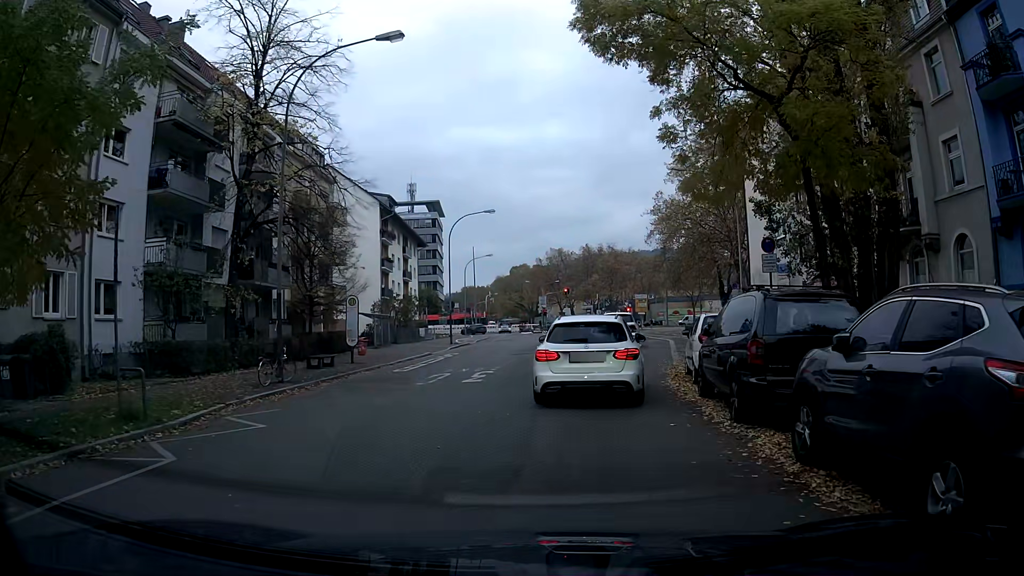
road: tertiary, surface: asphalt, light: Day
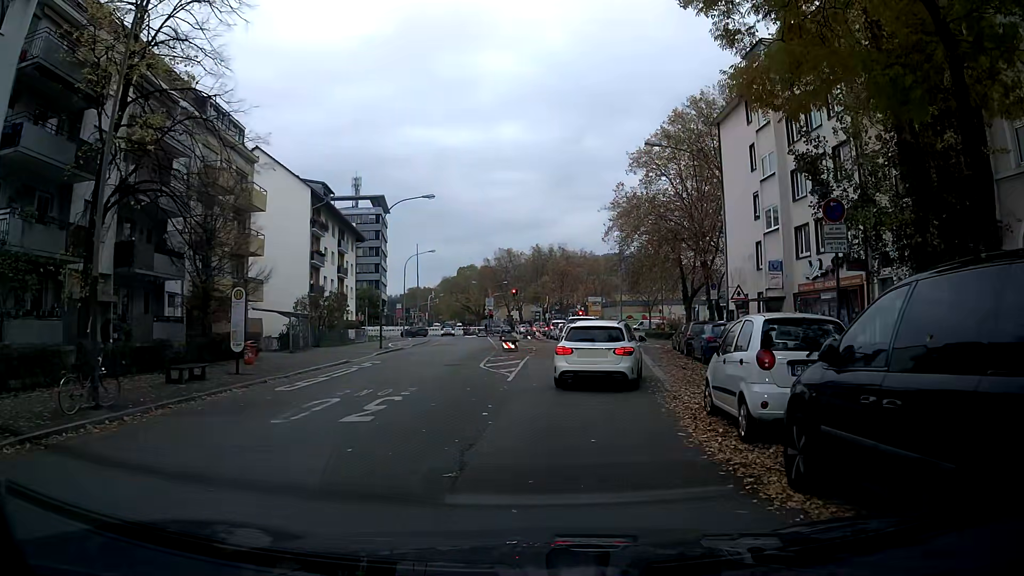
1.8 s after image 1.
(+0.3, +6.7) m; +6°
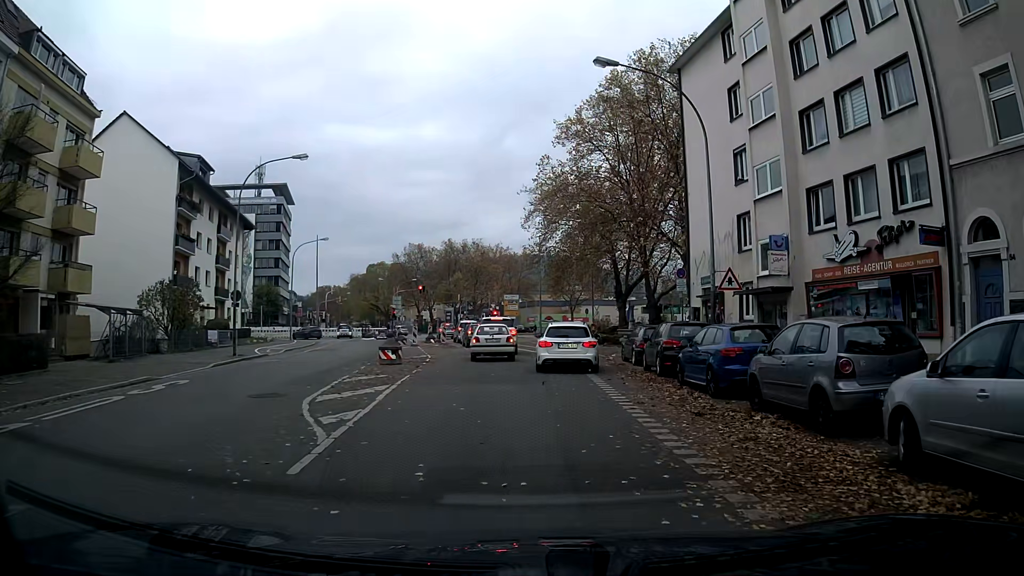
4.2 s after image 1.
(+0.7, +10.6) m; +7°
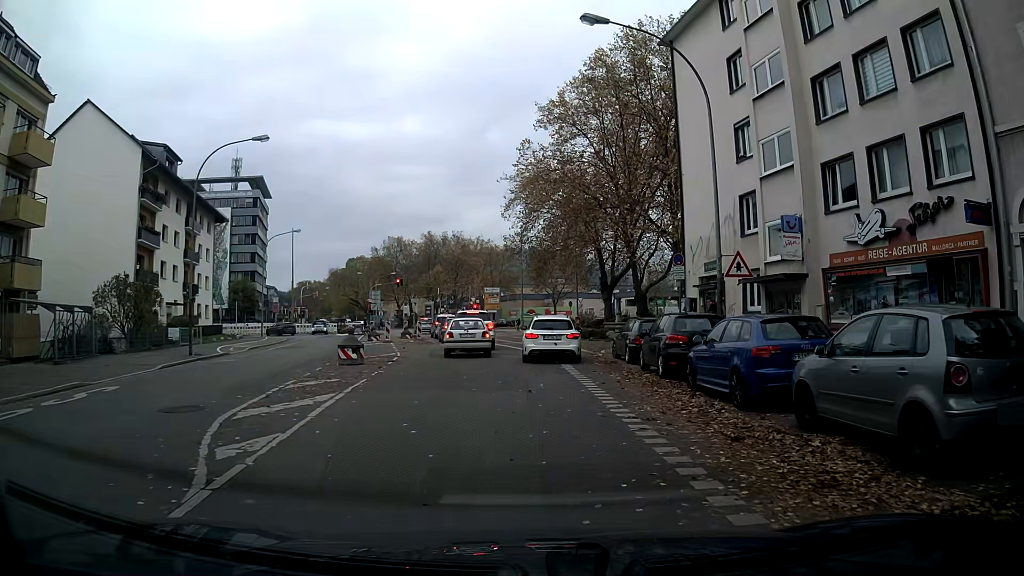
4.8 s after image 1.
(0.0, +2.8) m; +1°
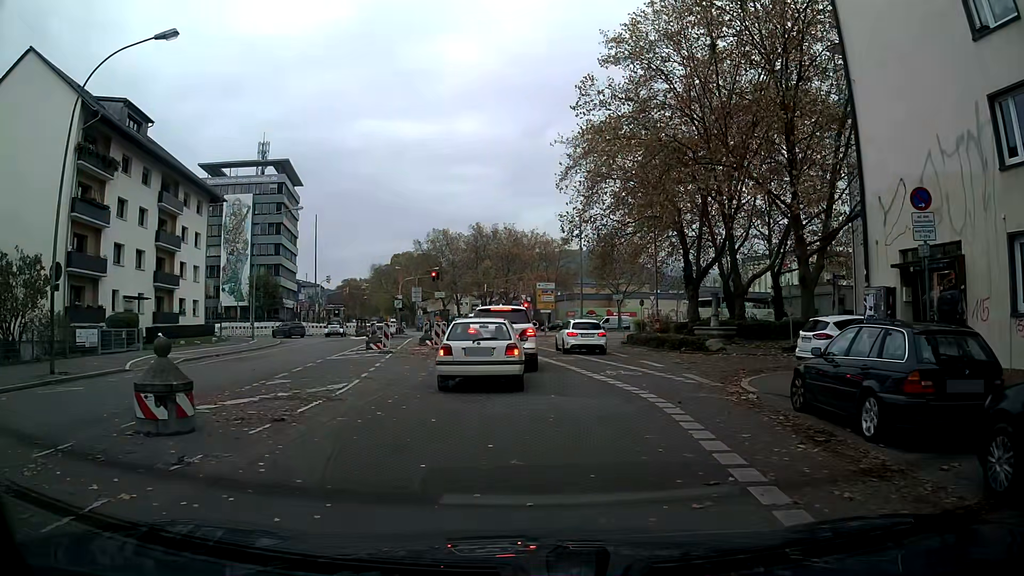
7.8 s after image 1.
(-0.5, +12.9) m; -5°
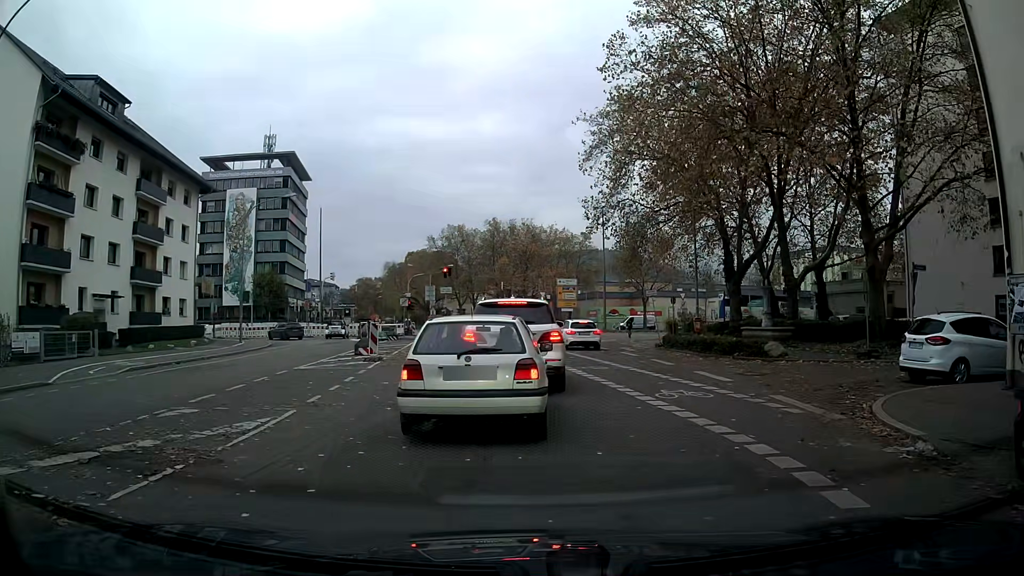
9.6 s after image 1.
(-0.1, +5.2) m; -2°
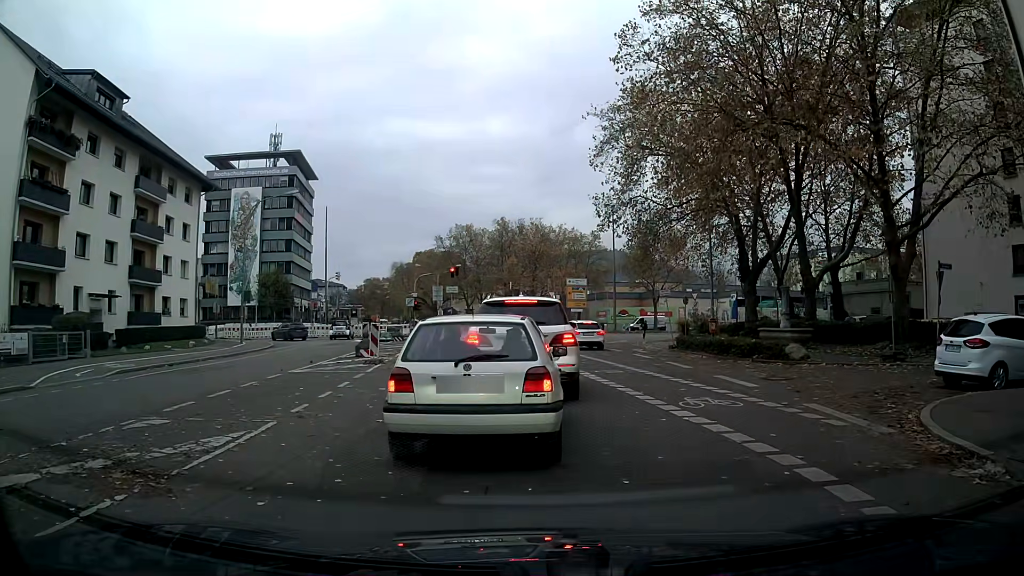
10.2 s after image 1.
(0.0, +1.1) m; 0°
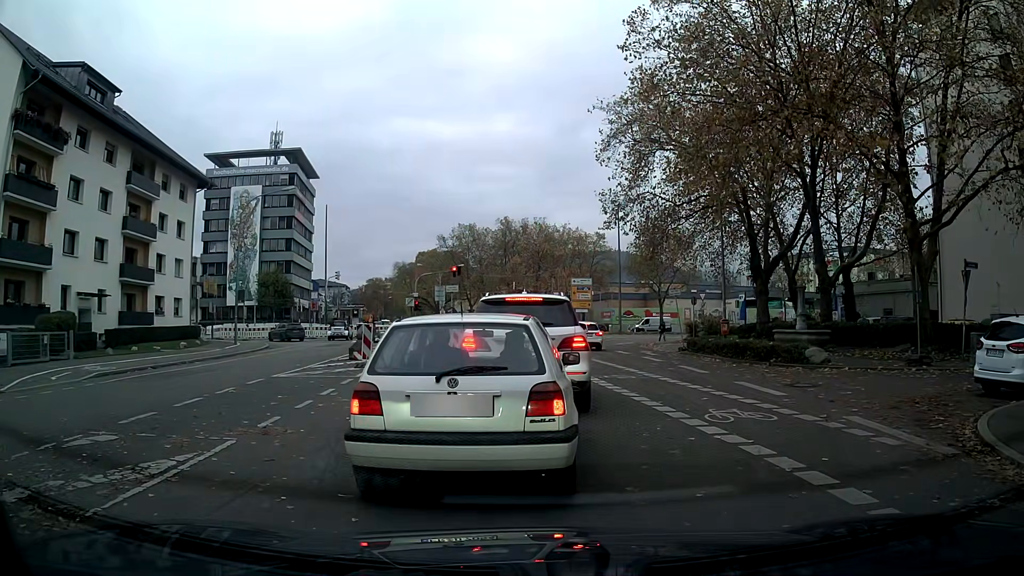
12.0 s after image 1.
(0.0, +1.3) m; 0°
